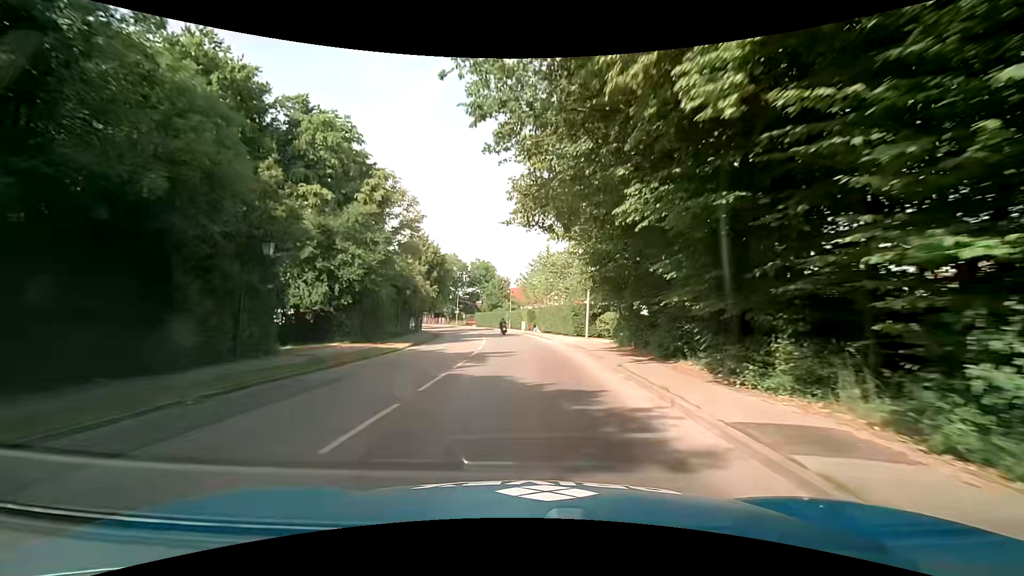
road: tertiary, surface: asphalt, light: Day
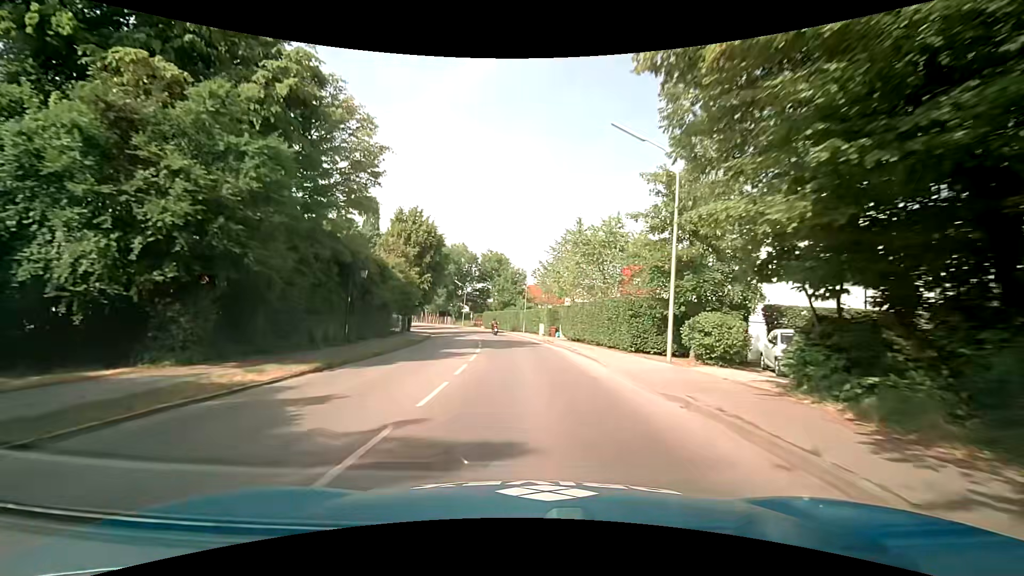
(-0.2, +15.3) m; -2°
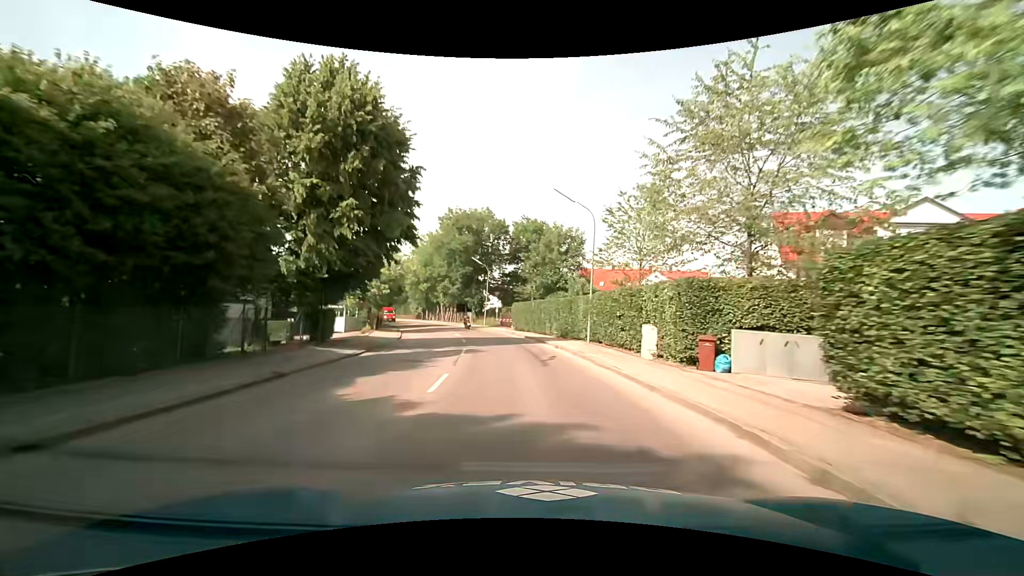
(-0.7, +30.6) m; -4°
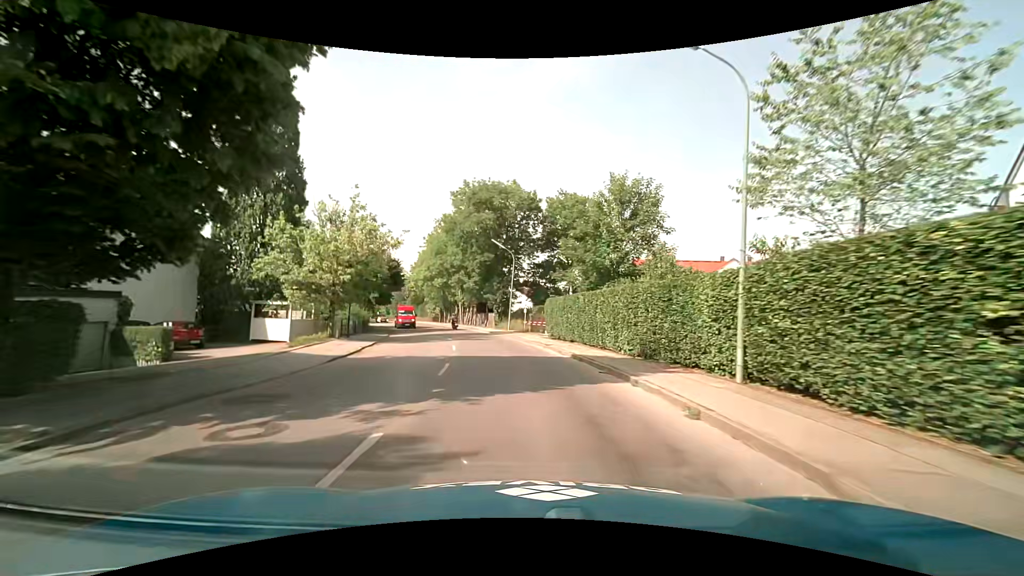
(-0.5, +15.3) m; -4°
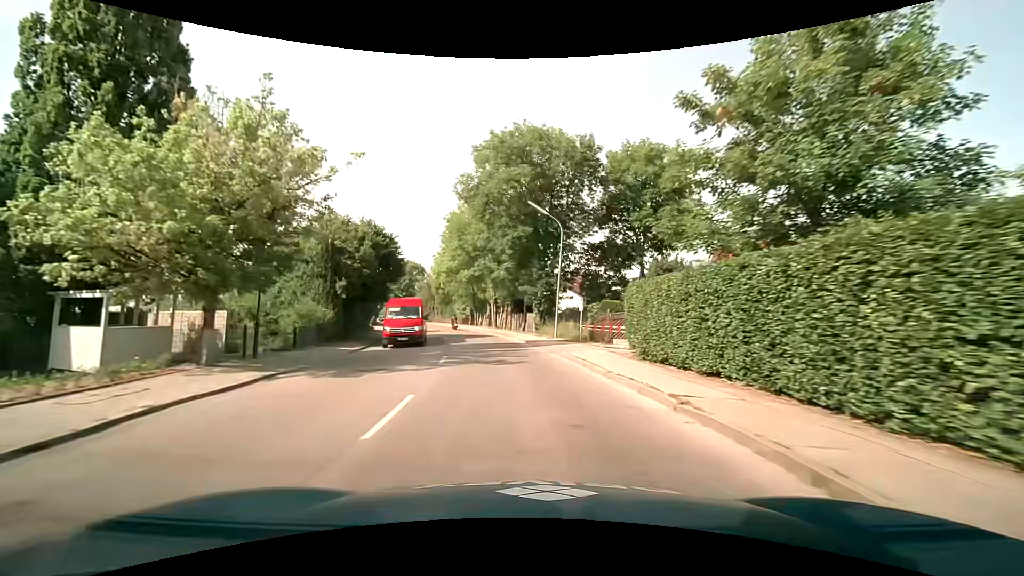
(-0.6, +15.3) m; -5°
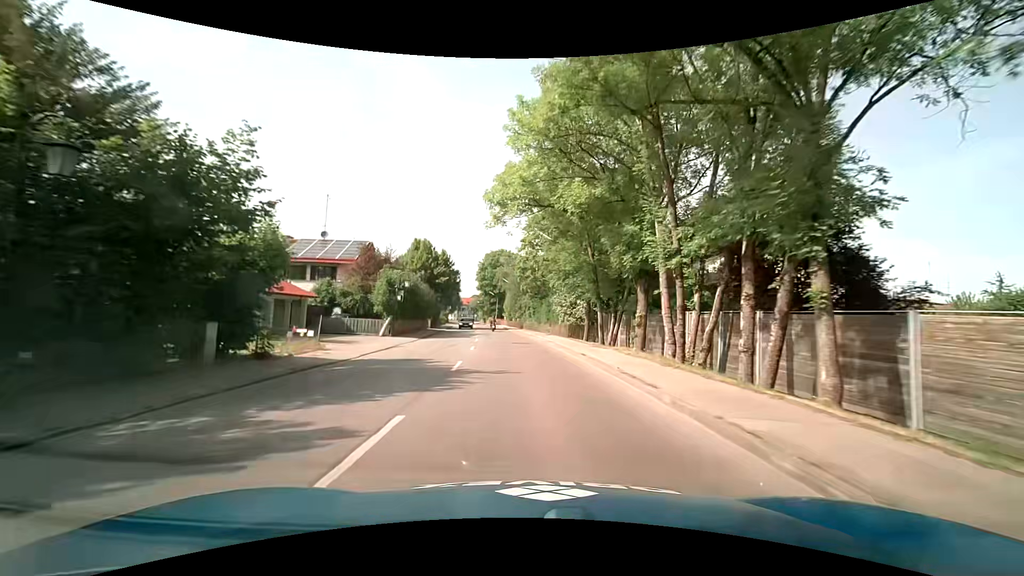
(-4.5, +37.8) m; -13°
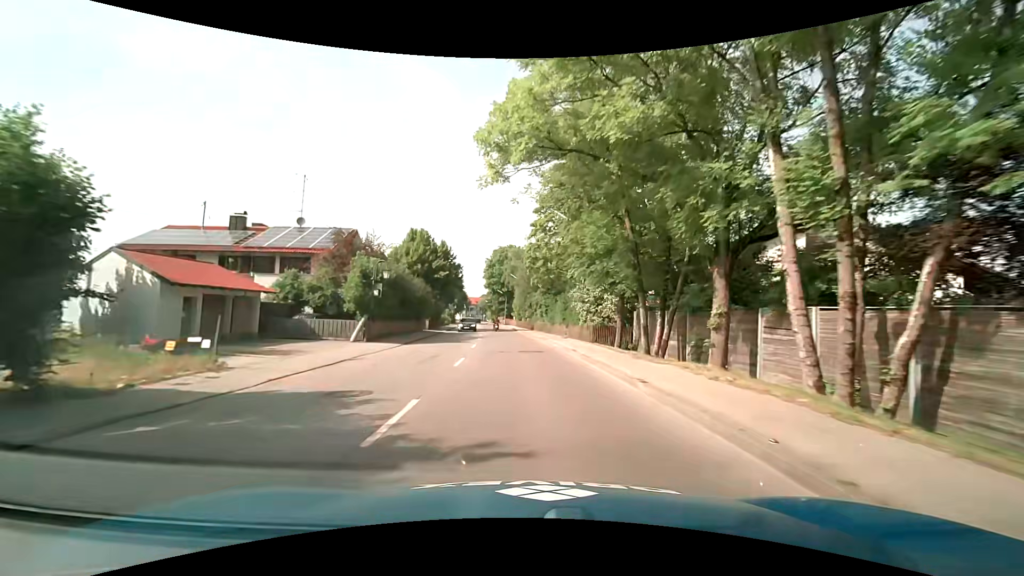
(-0.1, +7.6) m; -1°
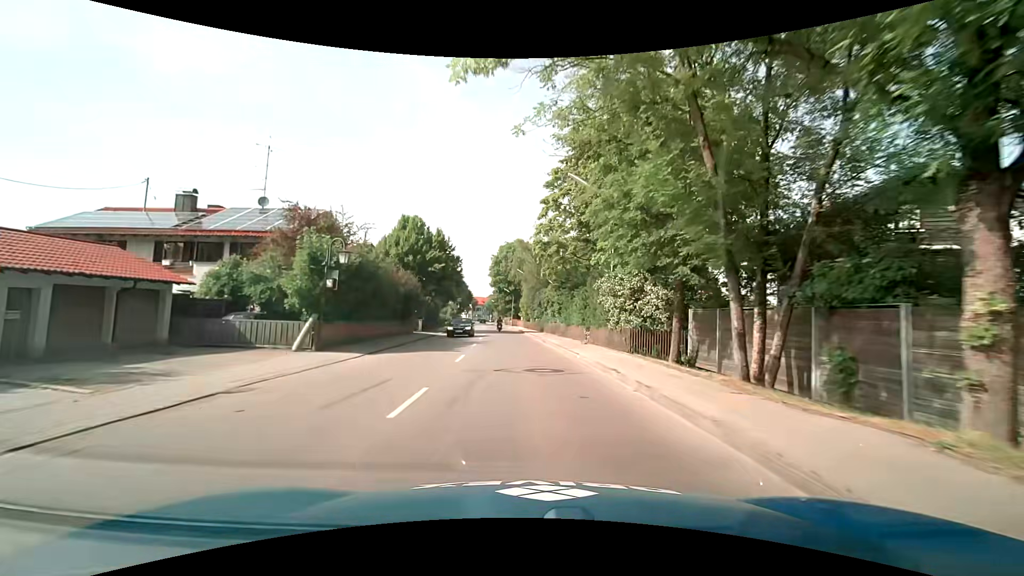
(-0.1, +7.6) m; -1°
(0, +10) (0, +20) (-1, +30) (-2, +40) (-2, +50) (-3, +60) (-4, +70) (-5, +80) (-6, +90) (-7, +100) m
